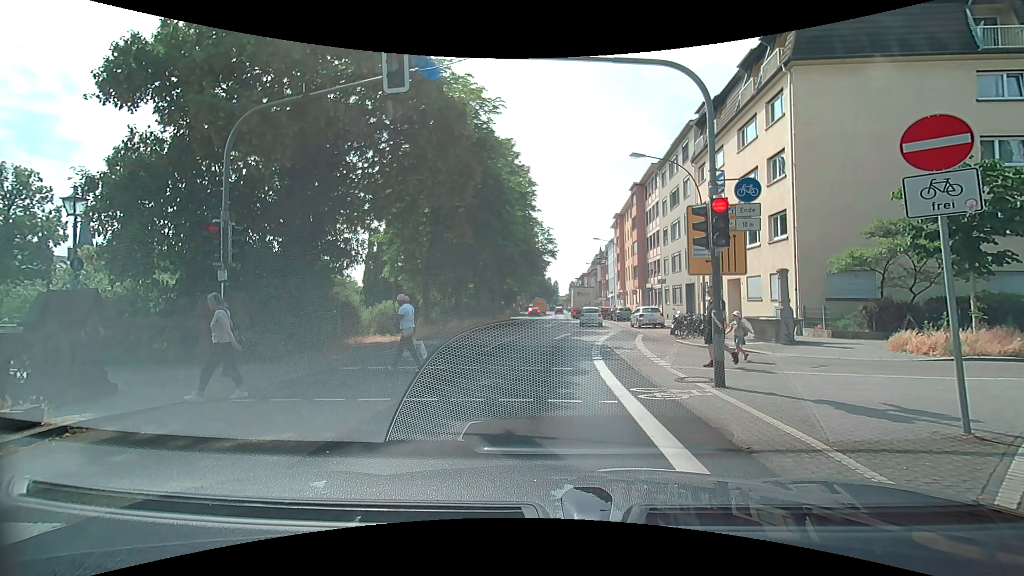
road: primary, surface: asphalt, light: Day
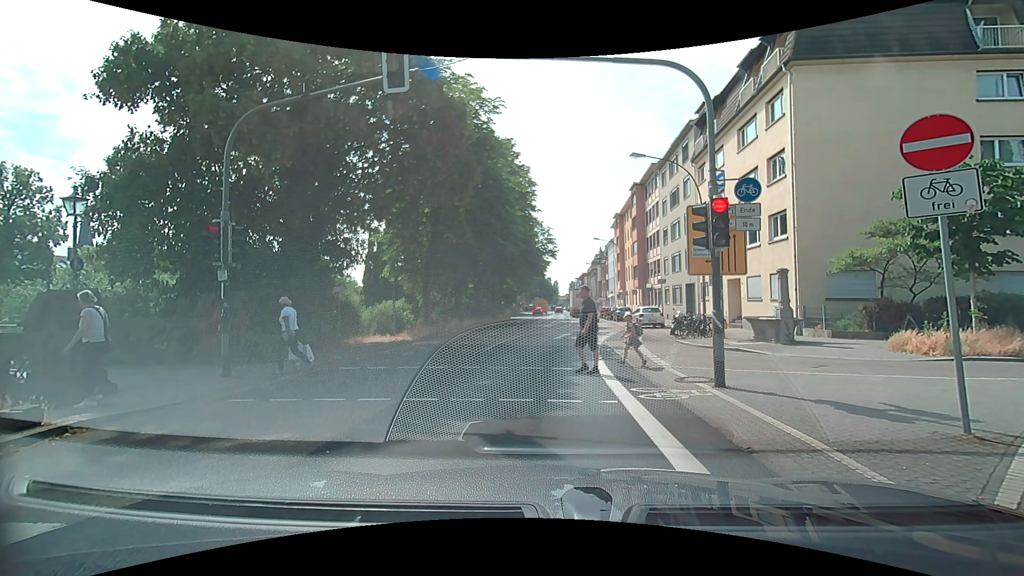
(0.0, 0.0) m; 0°
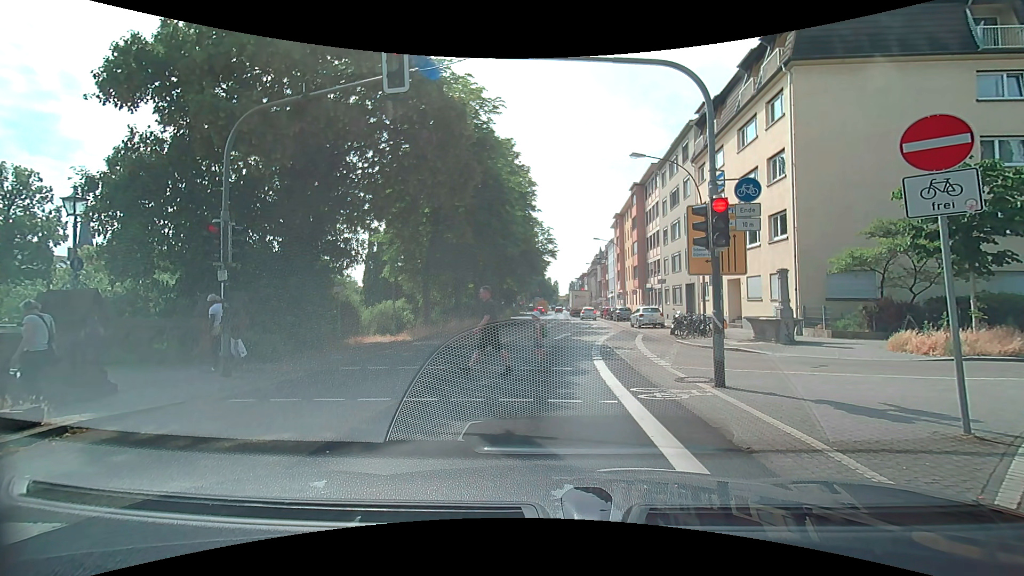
(0.0, 0.0) m; 0°
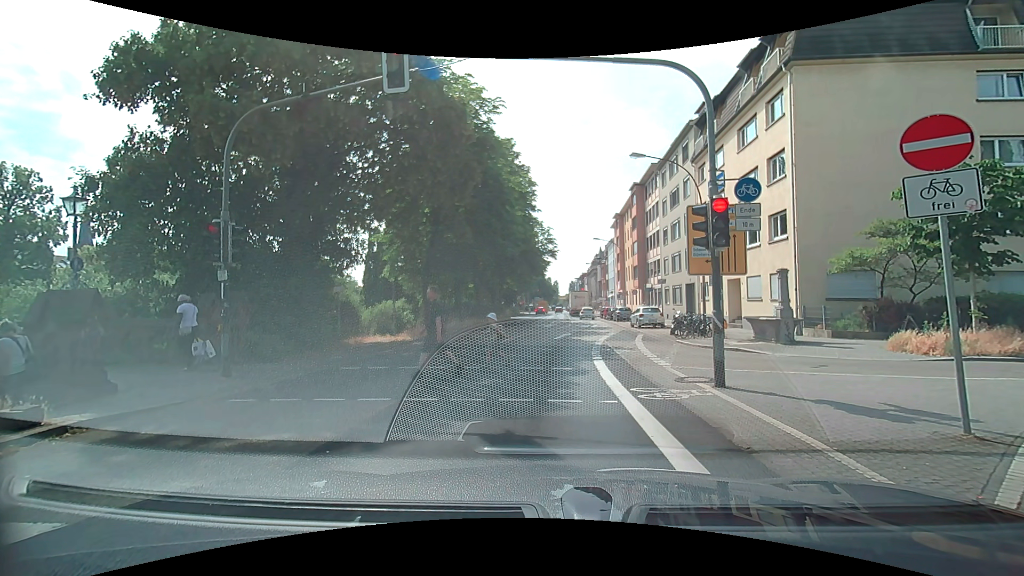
(0.0, 0.0) m; 0°
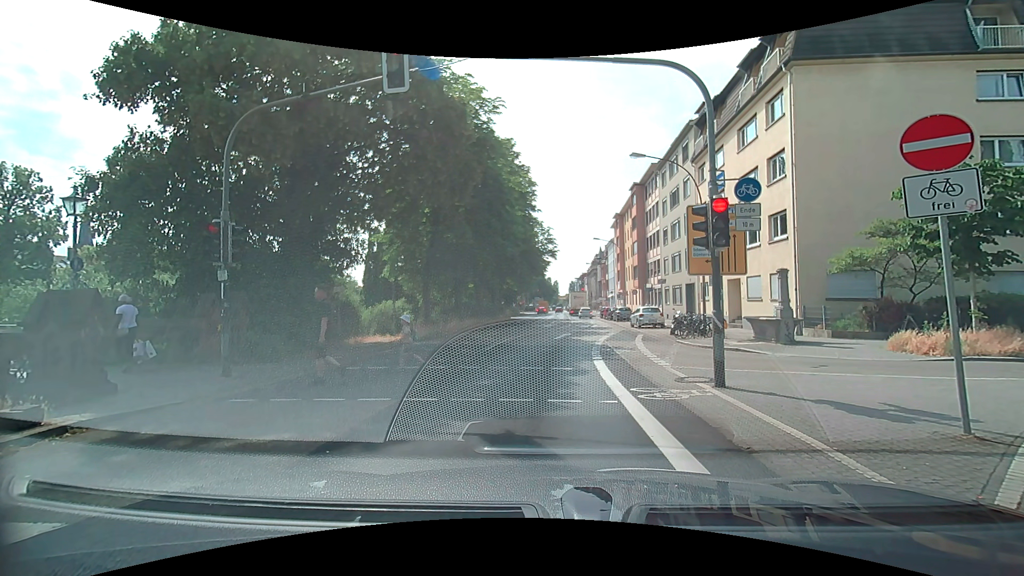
(0.0, 0.0) m; 0°
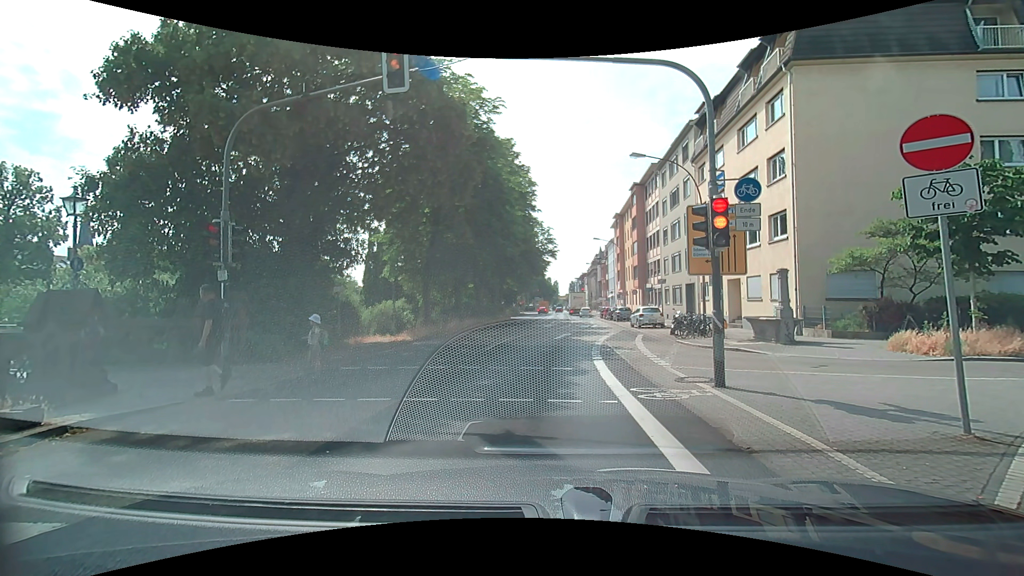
(0.0, 0.0) m; 0°
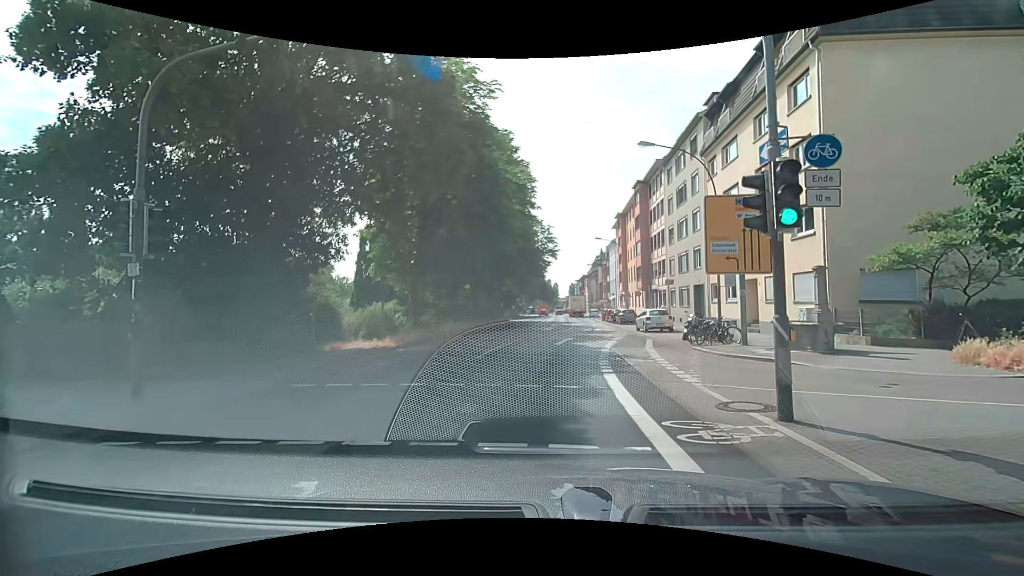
(+0.1, +2.5) m; +1°
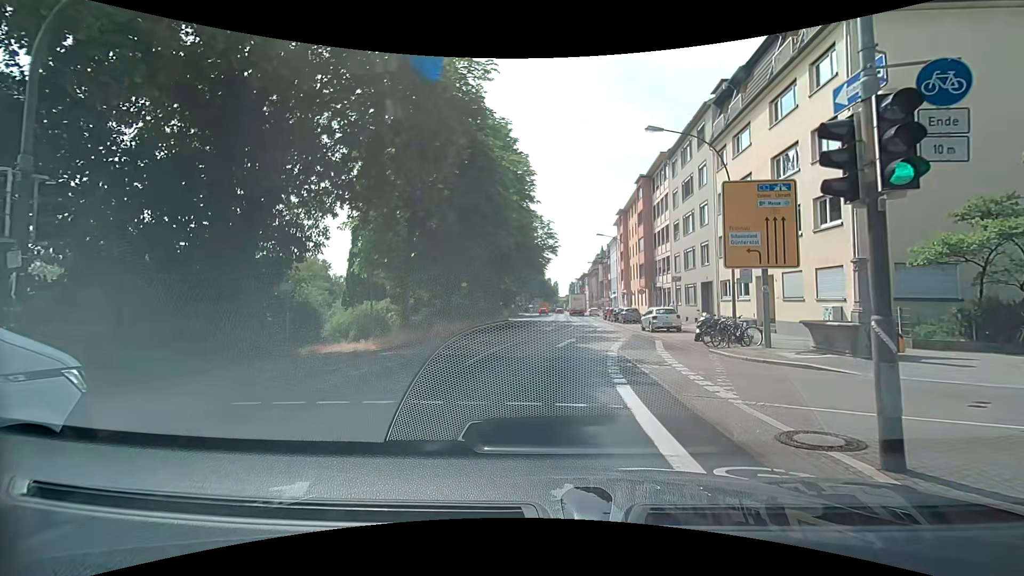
(0.0, +1.9) m; 0°
(0, +10) (+1, +20) (+3, +30) (+4, +40) (+4, +50) (+5, +60) (+5, +70) (+5, +80) (+6, +90) (+6, +100) m
